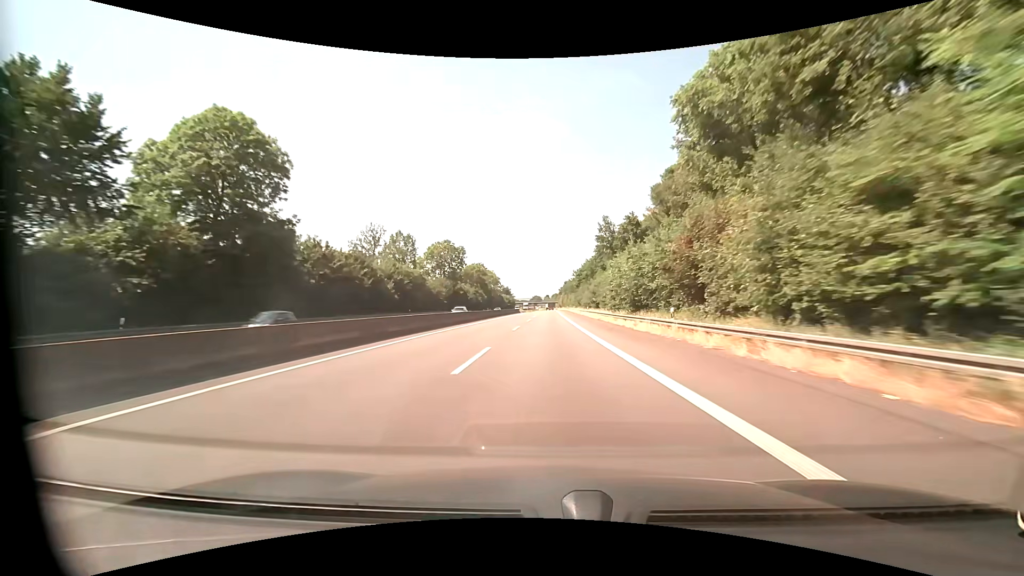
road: motorway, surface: asphalt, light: Day
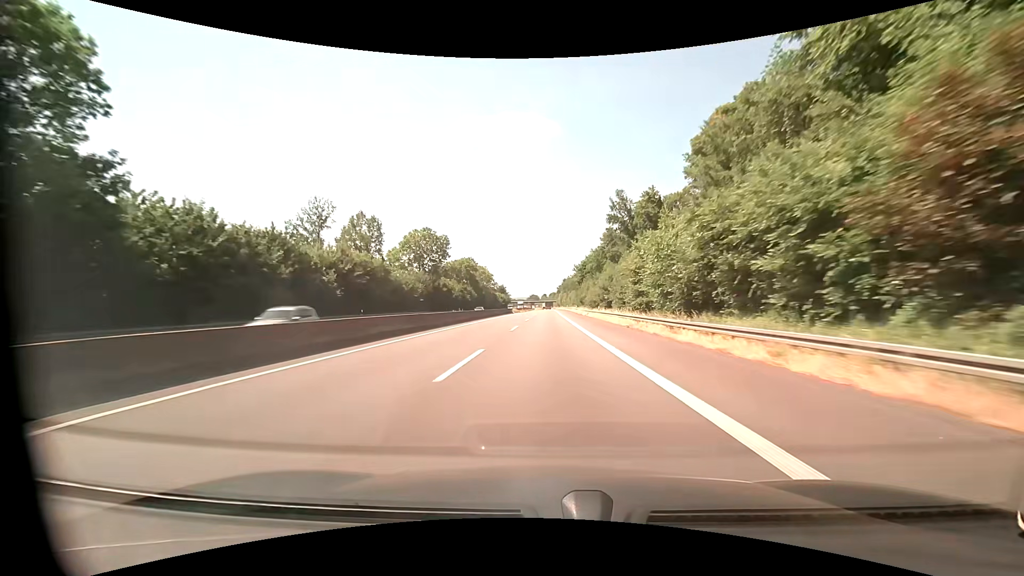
(+0.2, +19.0) m; +1°
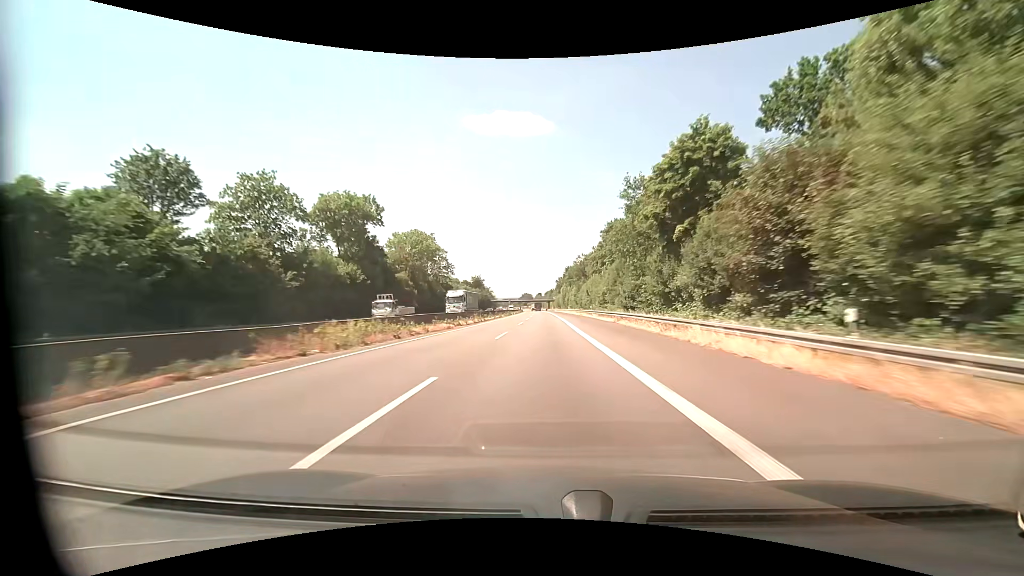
(+0.8, +95.5) m; +1°
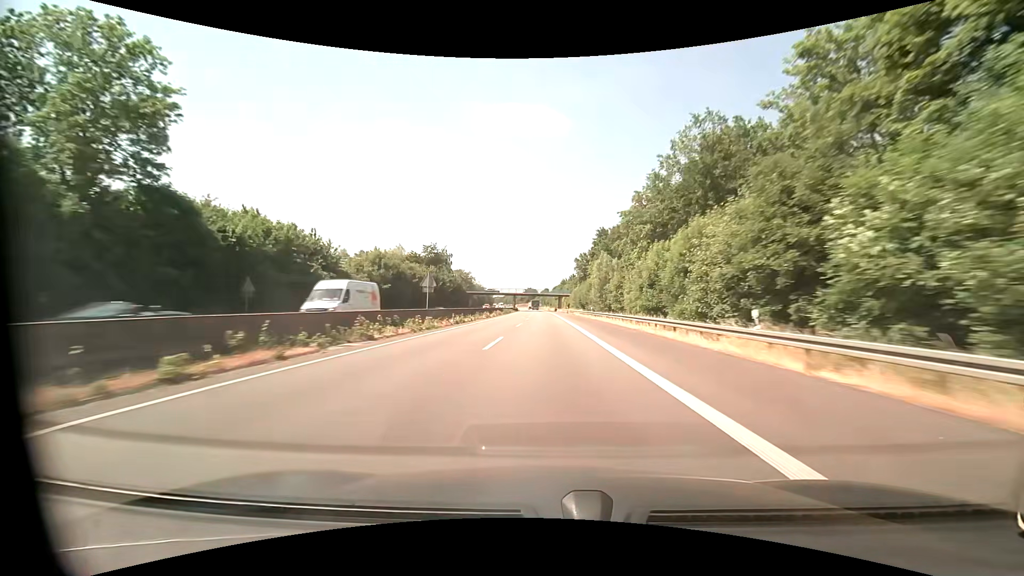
(-0.5, +95.6) m; -1°
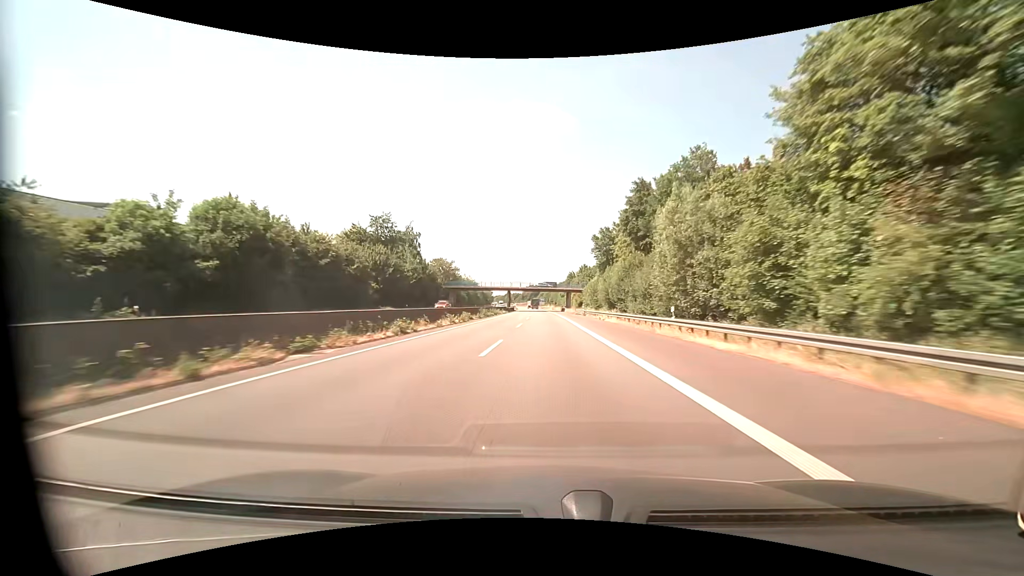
(0.0, +38.2) m; -1°
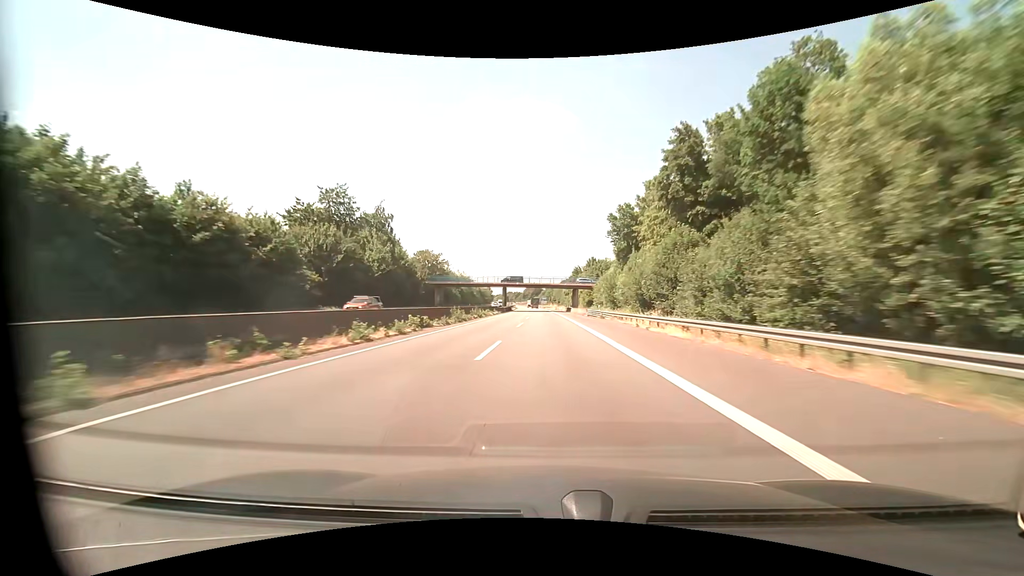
(+0.1, +19.0) m; 0°
(0, +10) (0, +20) (0, +30) (0, +40) (0, +50) (-1, +60) (-1, +70) (-1, +80) (-1, +90) (-1, +100) m
